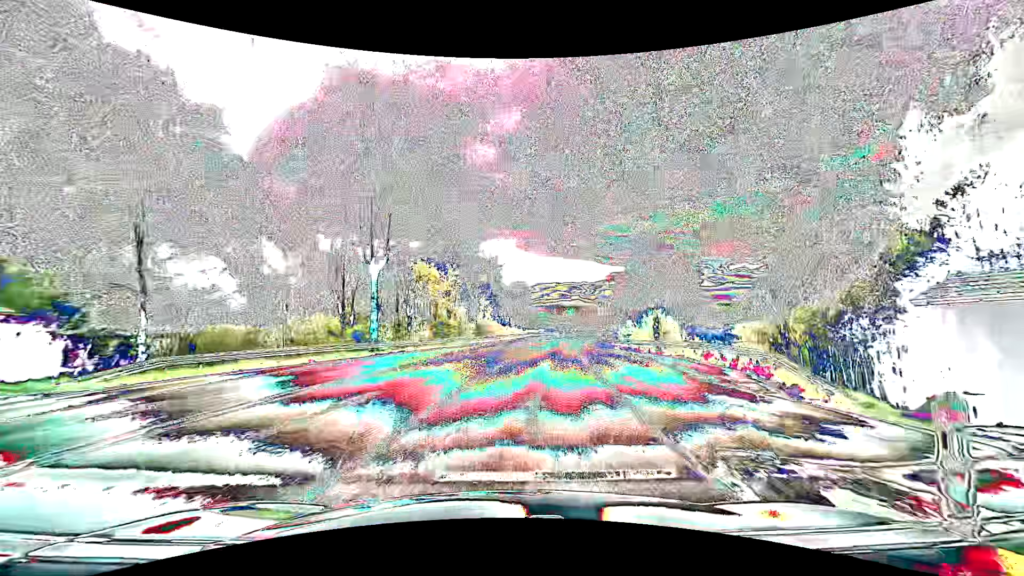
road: primary_link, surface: asphalt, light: Day
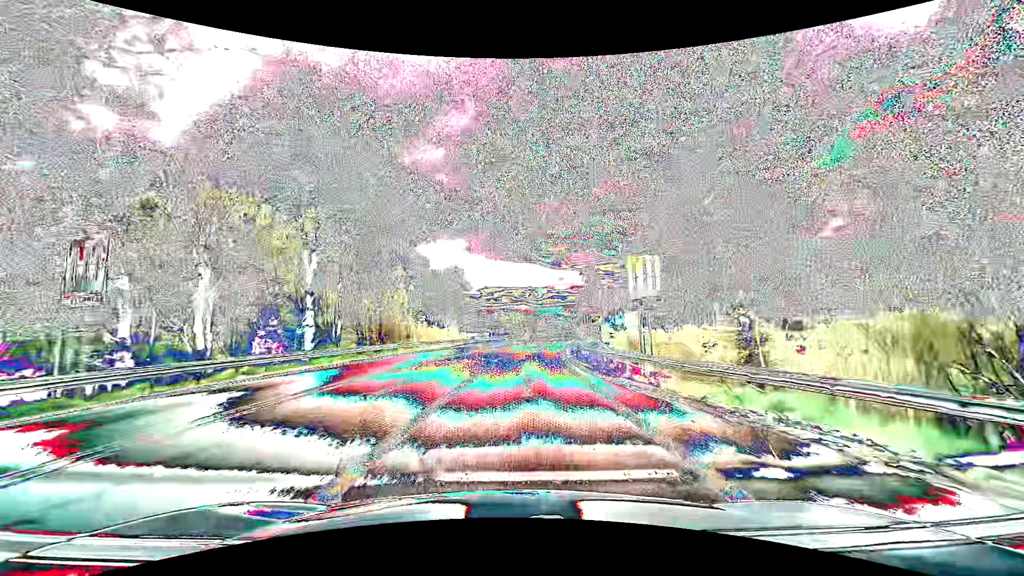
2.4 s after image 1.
(+2.0, +30.4) m; +6°
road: primary
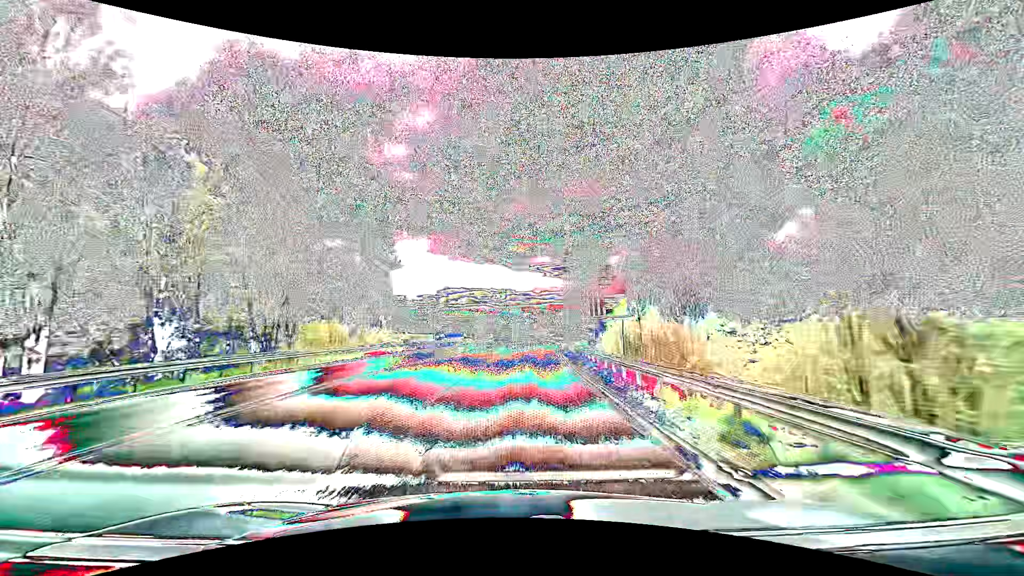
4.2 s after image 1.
(+1.1, +28.0) m; +4°
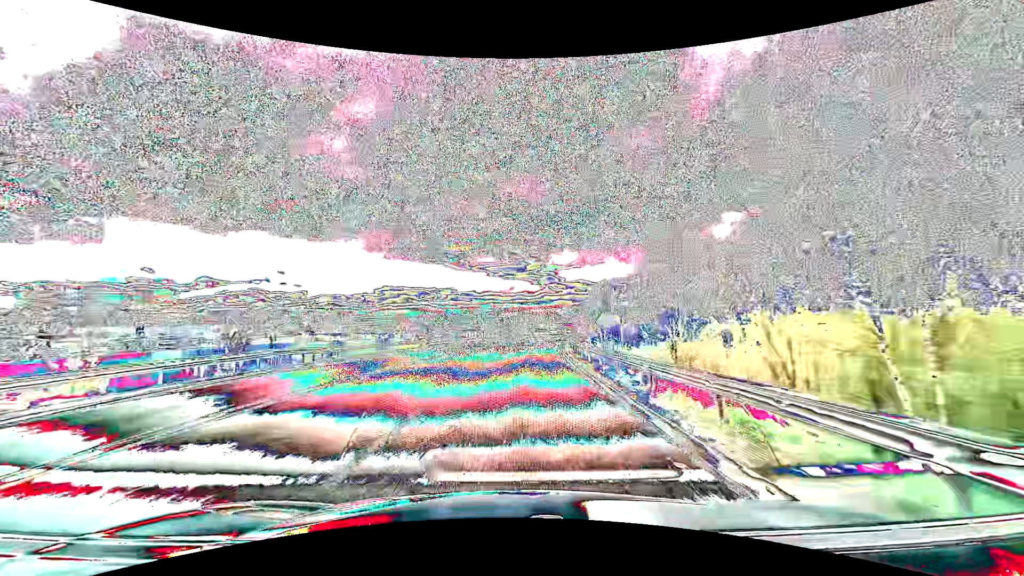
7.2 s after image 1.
(+2.8, +52.7) m; +7°
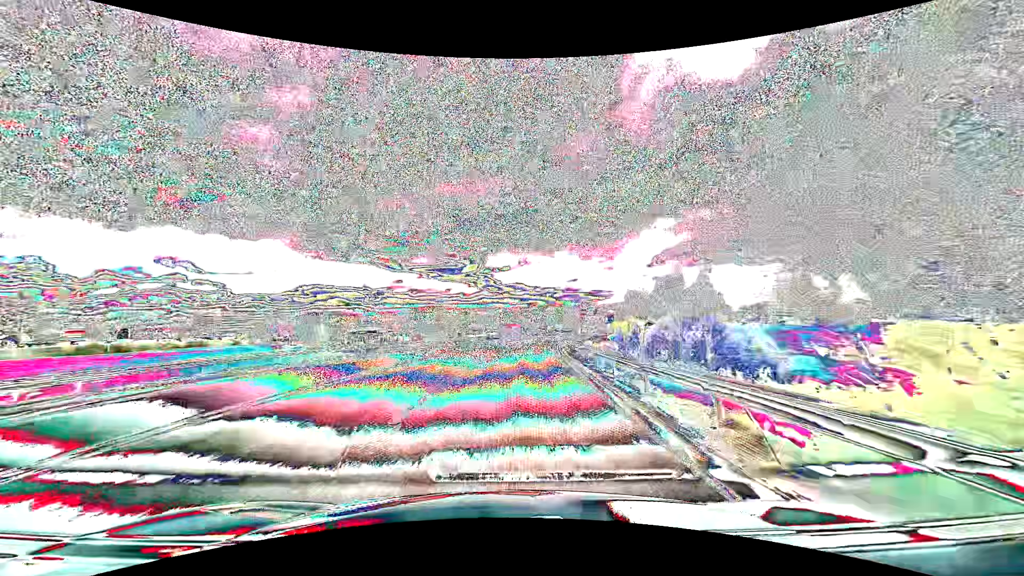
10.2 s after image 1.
(+3.9, +57.1) m; +7°
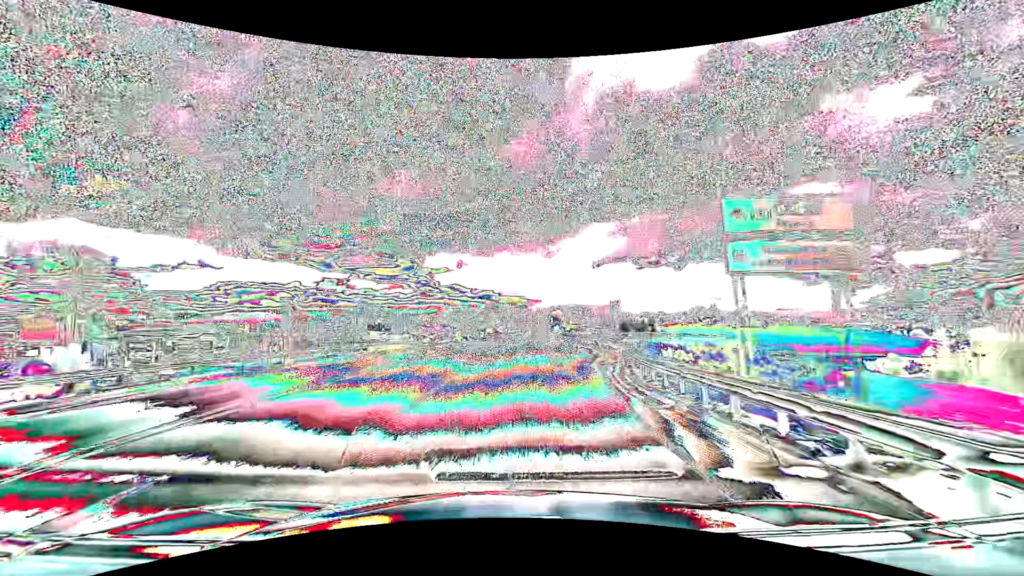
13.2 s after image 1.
(+3.4, +59.2) m; +7°
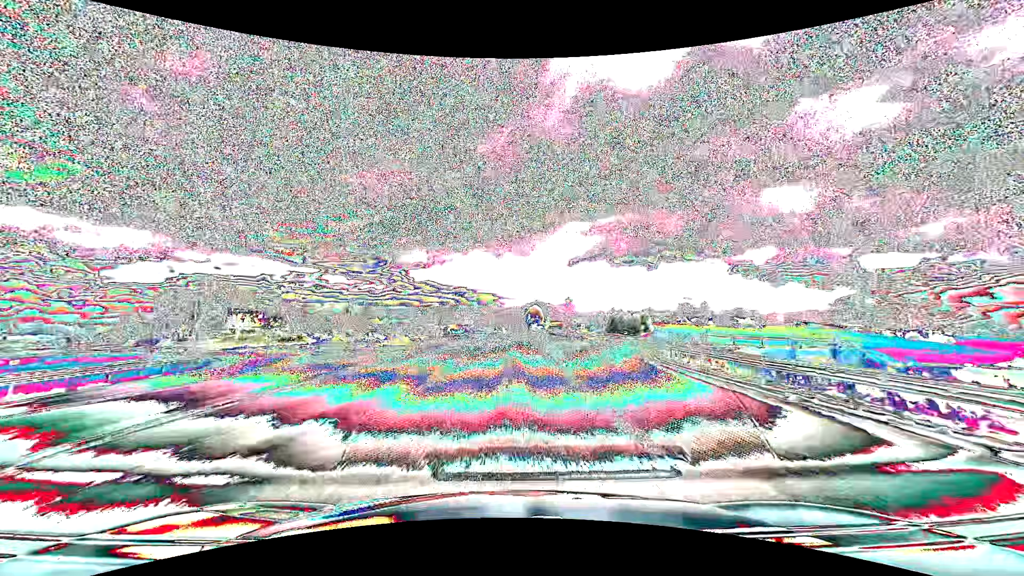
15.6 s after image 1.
(+1.3, +44.7) m; +3°
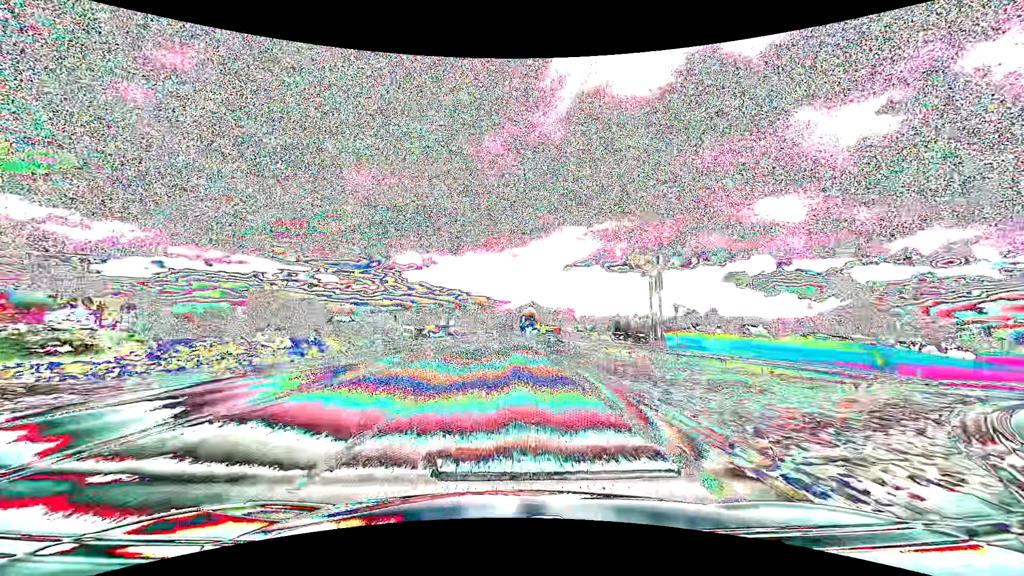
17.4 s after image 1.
(+0.2, +31.1) m; +1°
(0, +10) (0, +20) (0, +30) (0, +40) (0, +50) (+1, +60) (+1, +70) (+1, +80) (+1, +90) (+1, +100) m
